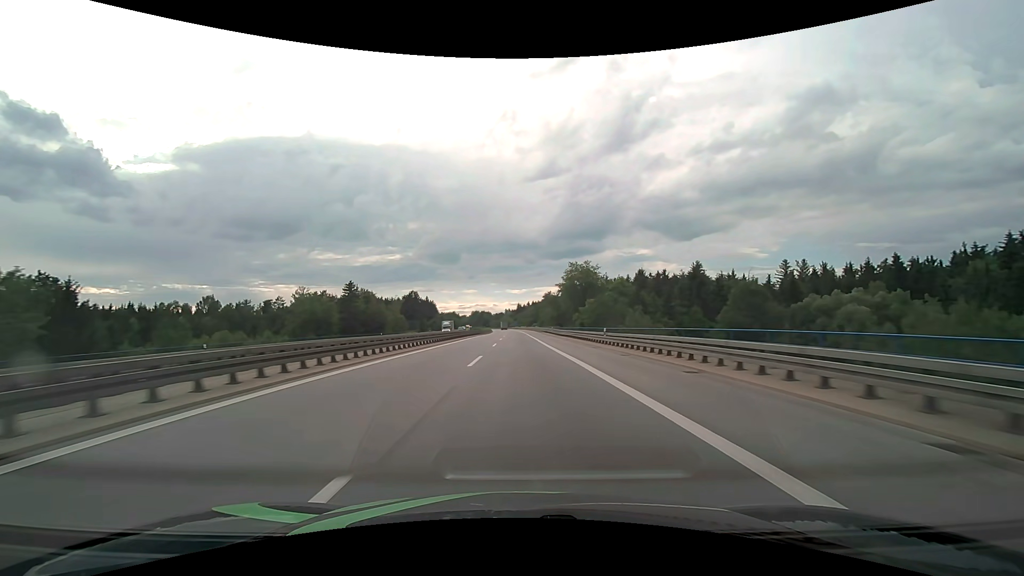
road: motorway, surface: asphalt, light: Day
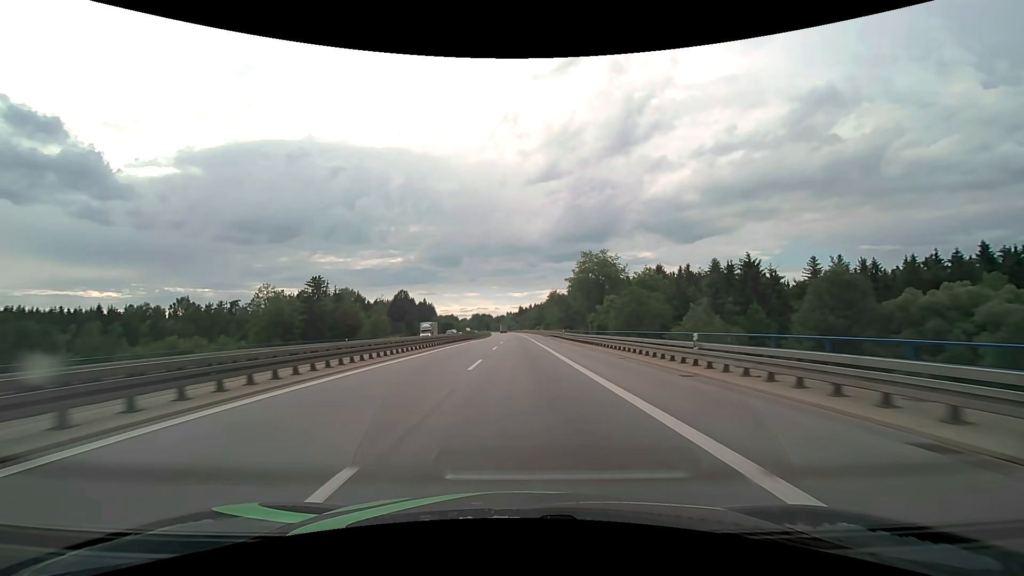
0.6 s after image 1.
(0.0, +17.8) m; 0°
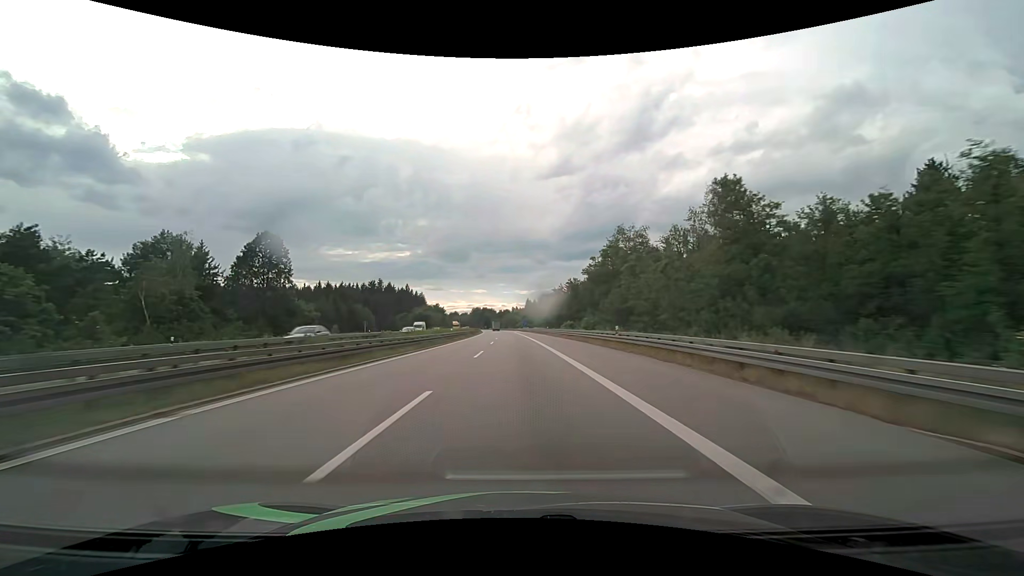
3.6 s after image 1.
(-0.4, +85.4) m; -1°
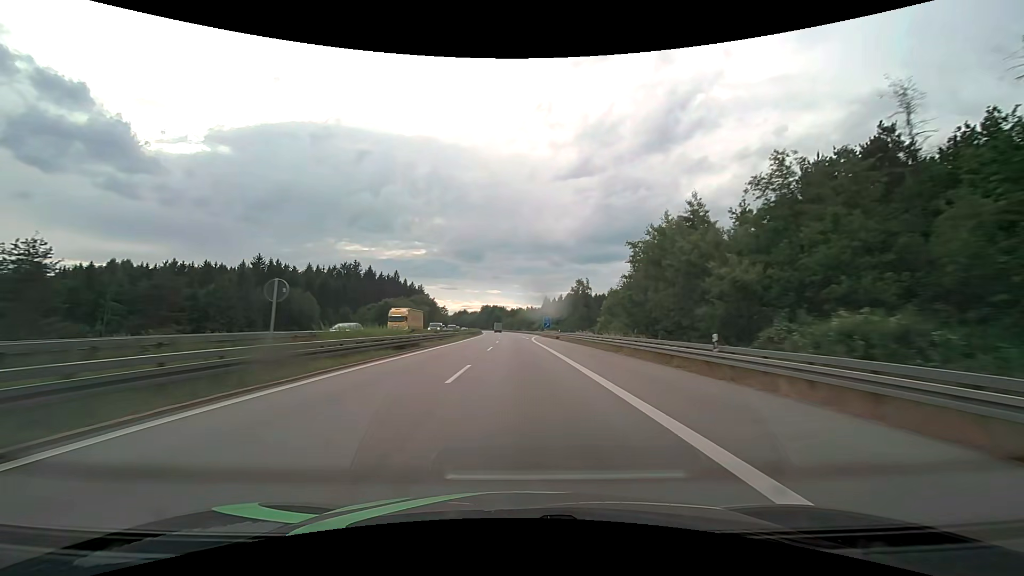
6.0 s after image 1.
(-0.9, +65.0) m; -2°
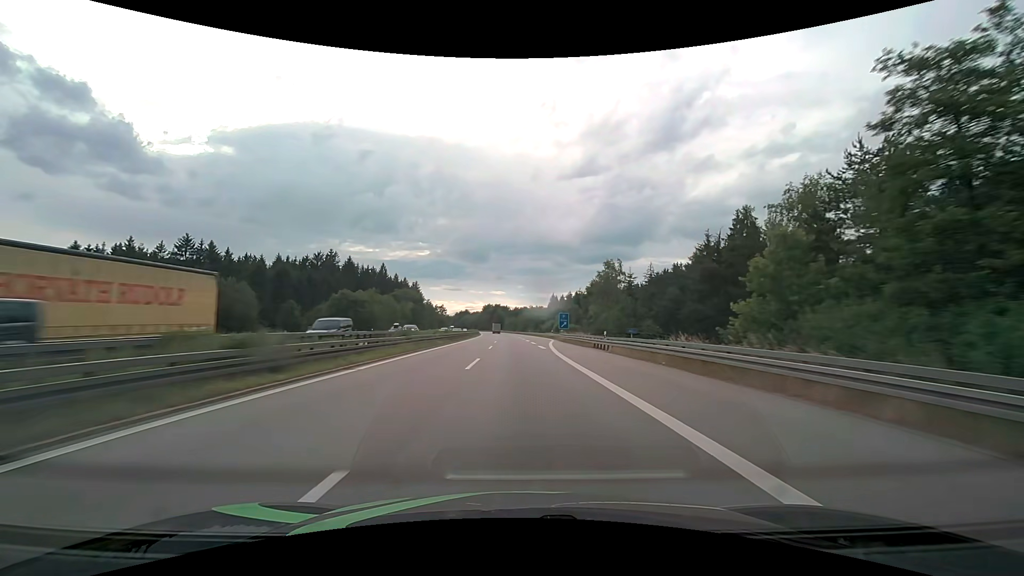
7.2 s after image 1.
(-0.2, +31.9) m; -1°
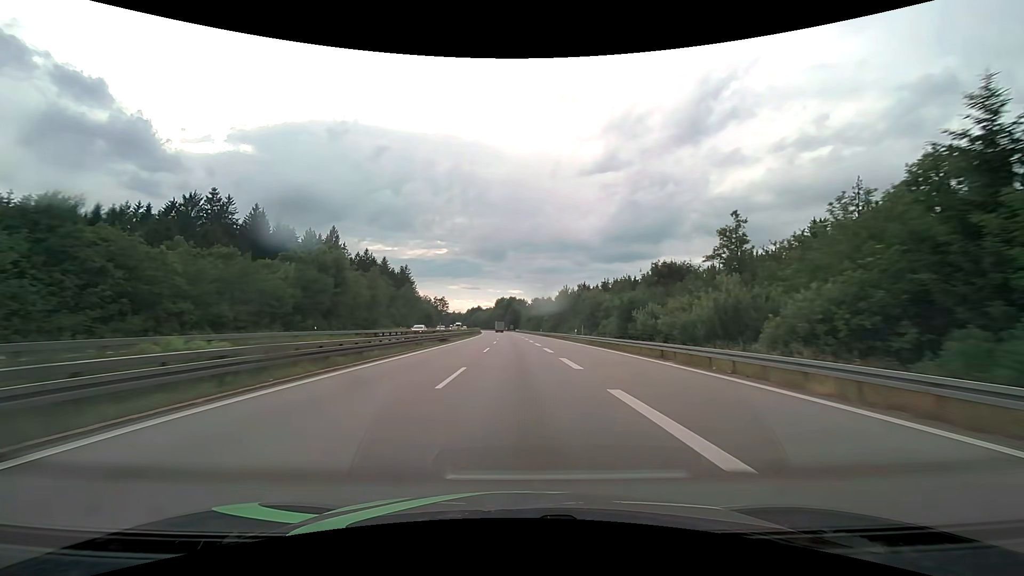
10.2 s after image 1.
(-1.1, +78.8) m; -2°
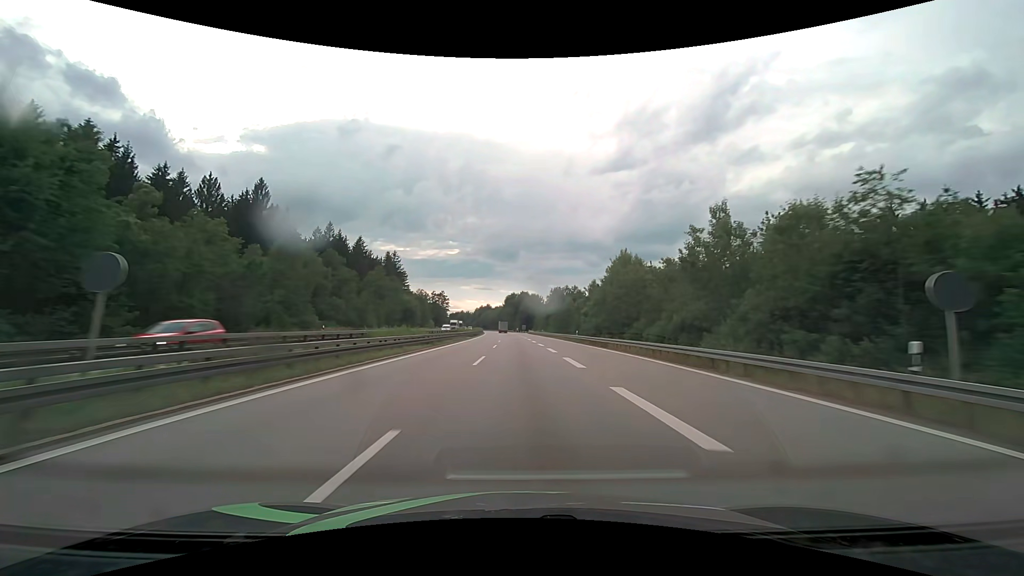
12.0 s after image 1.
(-0.4, +47.2) m; -1°
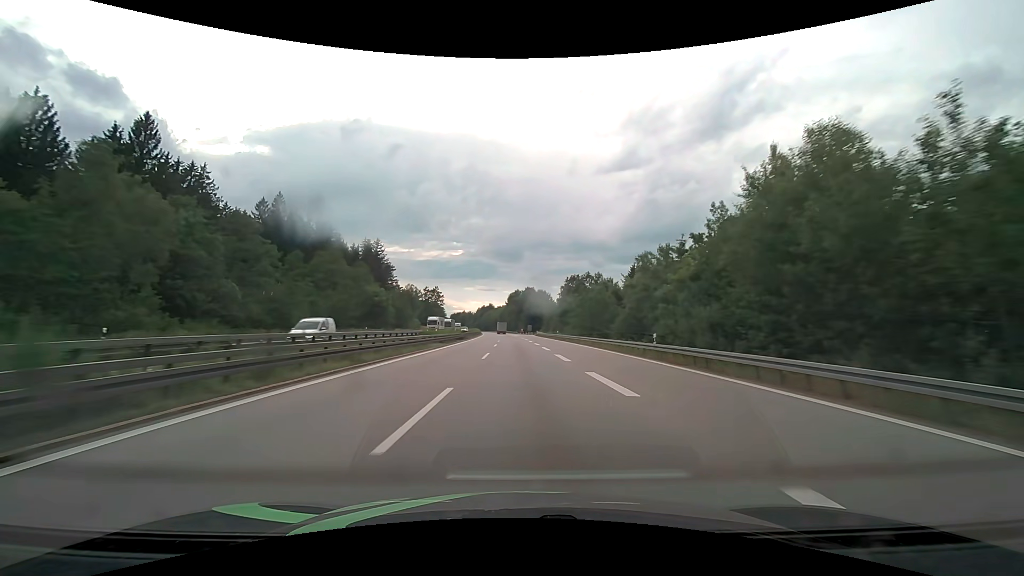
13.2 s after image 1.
(-0.1, +31.6) m; 0°
(0, +10) (0, +20) (0, +30) (0, +40) (0, +50) (-1, +60) (-1, +70) (-1, +80) (-2, +90) (-2, +100) m
